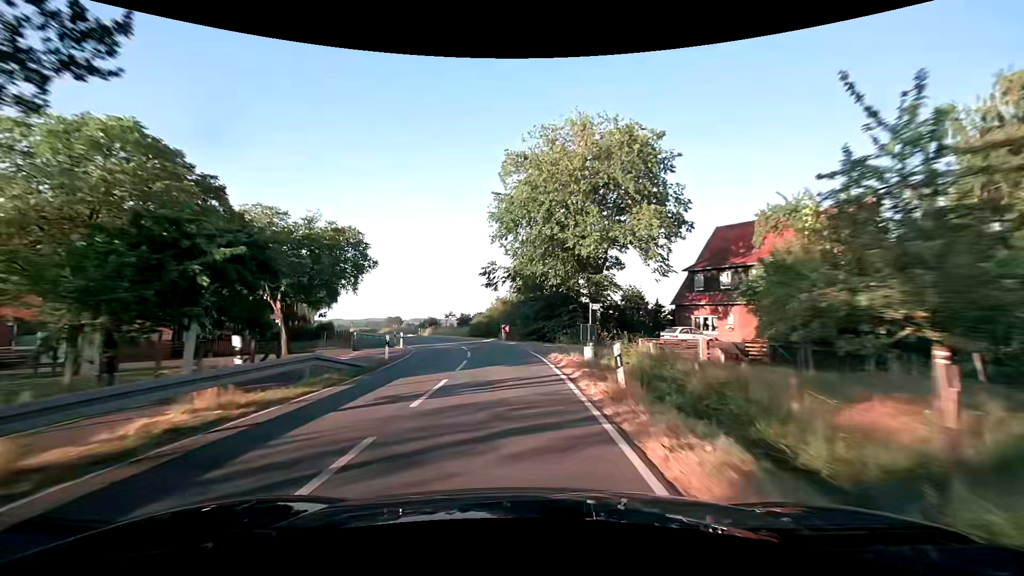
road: secondary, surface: asphalt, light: Day
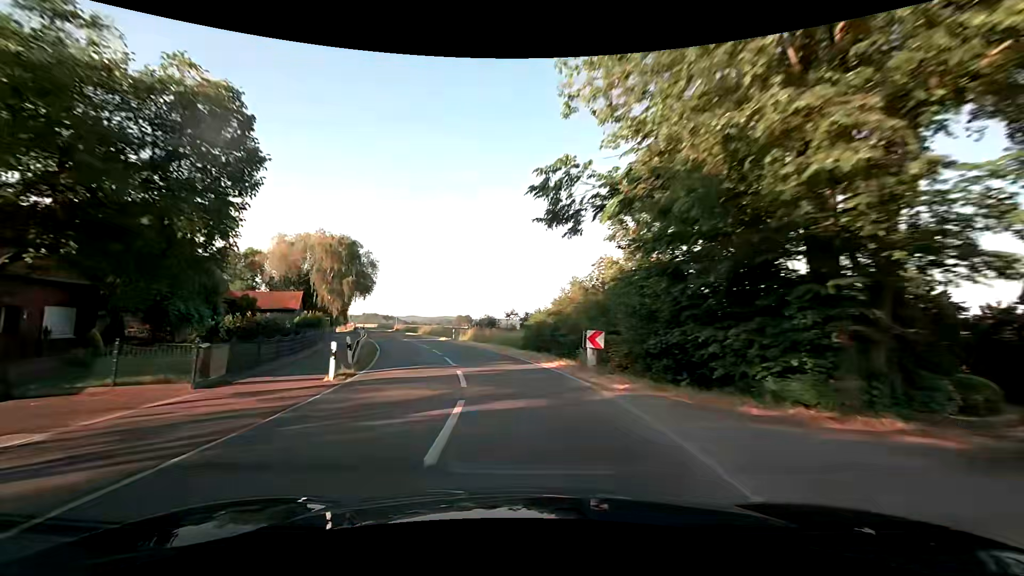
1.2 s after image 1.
(-1.1, +21.8) m; -7°
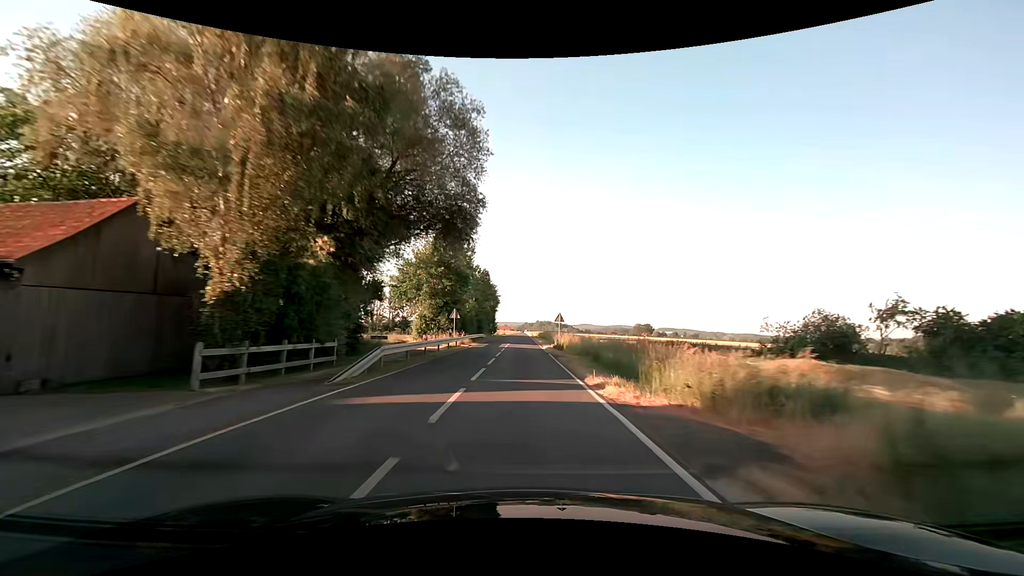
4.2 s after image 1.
(-13.7, +57.8) m; -20°
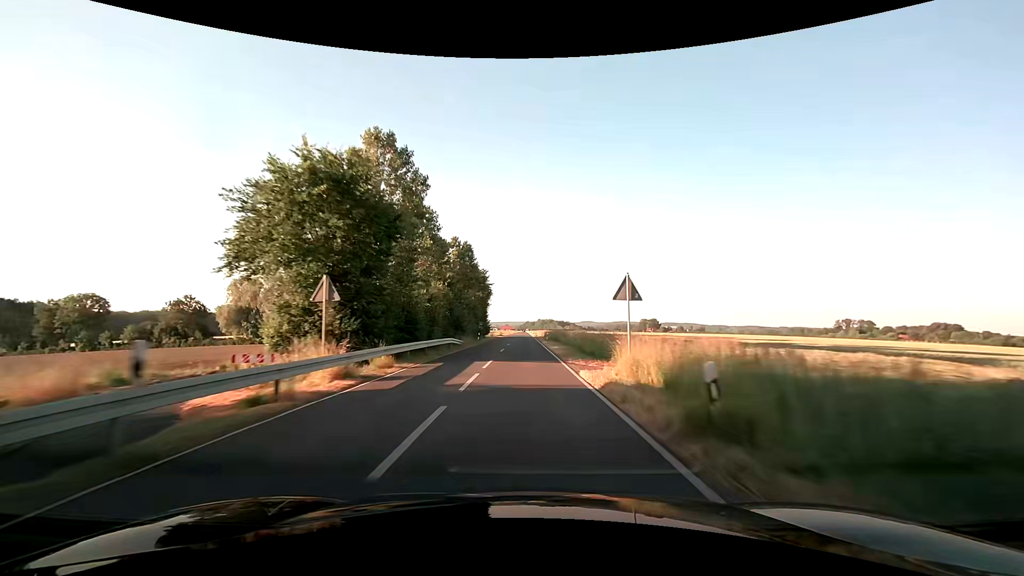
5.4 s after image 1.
(+0.1, +27.6) m; 0°
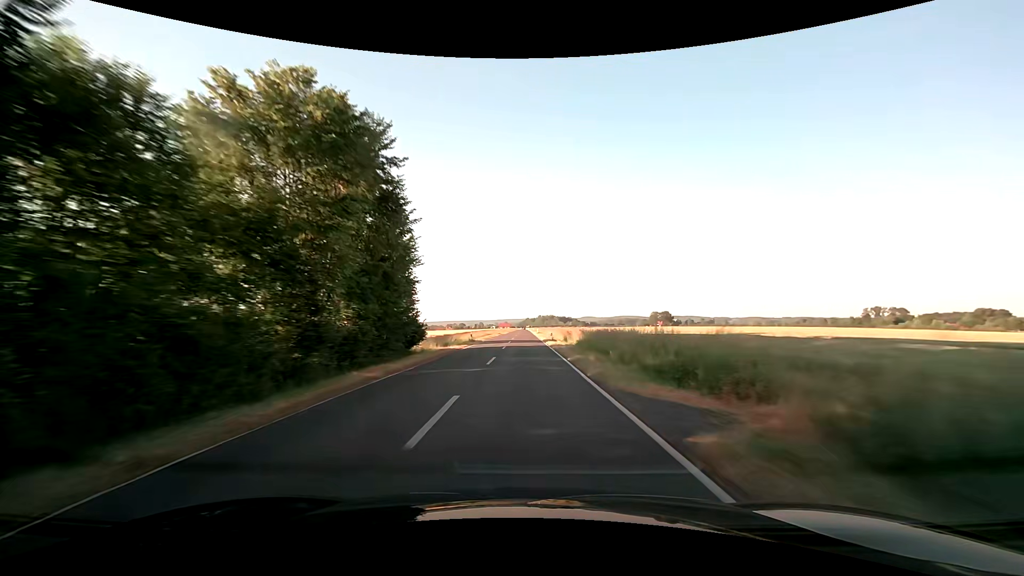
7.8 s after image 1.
(-0.2, +59.8) m; 0°
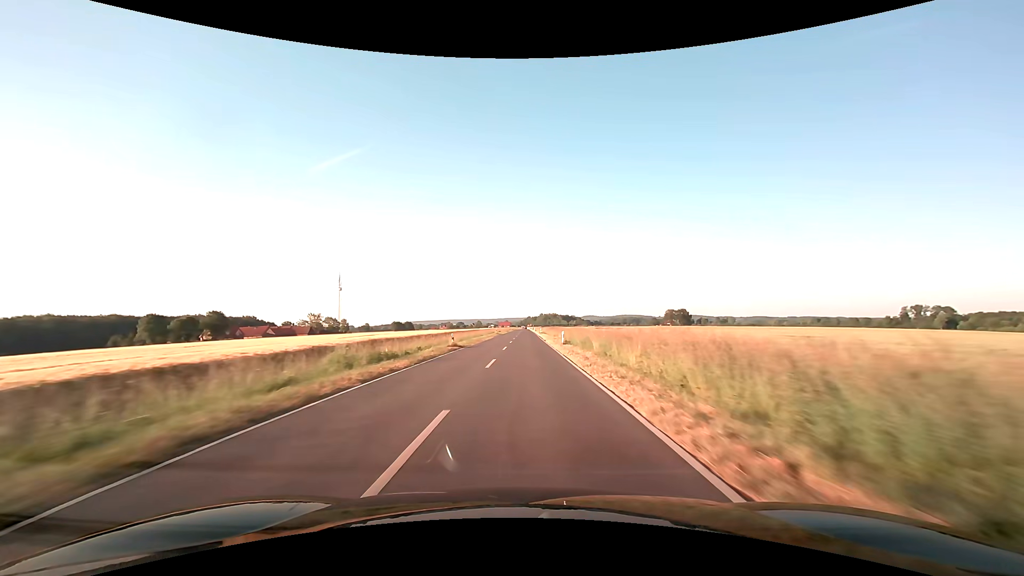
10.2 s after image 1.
(-0.1, +62.1) m; 0°
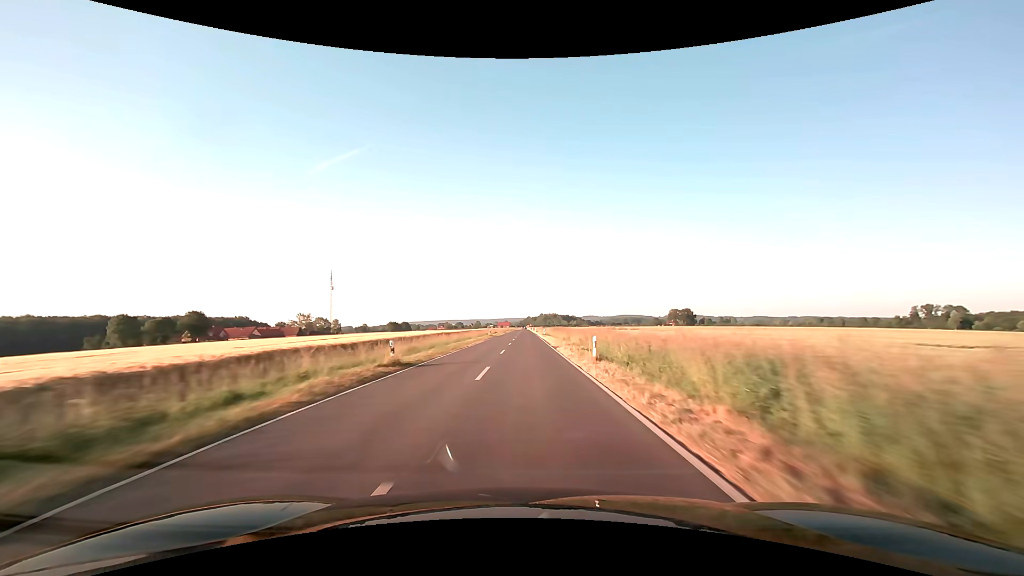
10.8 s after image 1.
(0.0, +15.7) m; 0°
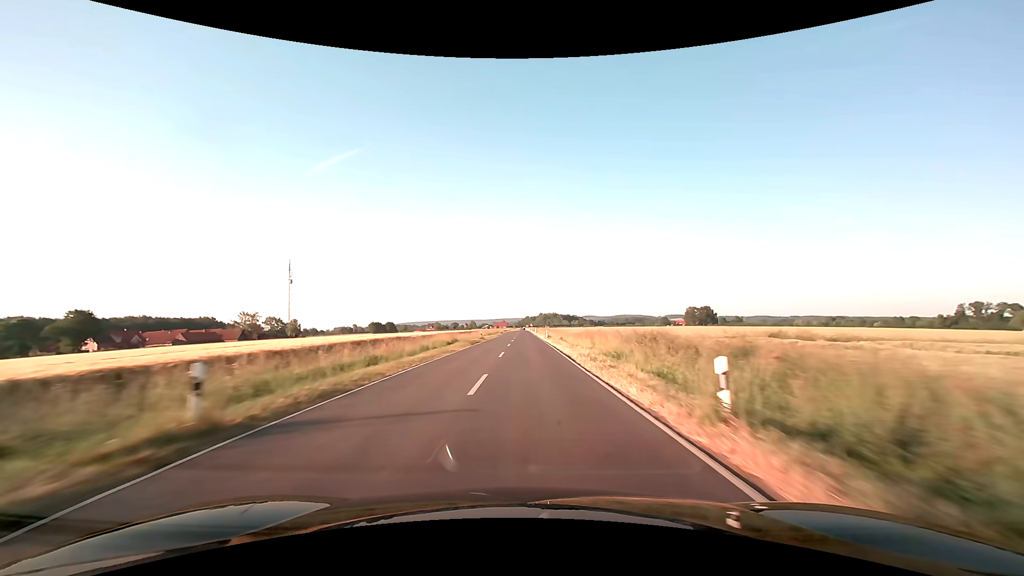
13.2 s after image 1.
(0.0, +62.9) m; 0°
(0, +10) (0, +20) (0, +30) (0, +40) (0, +50) (0, +60) (0, +70) (0, +80) (0, +90) (0, +100) m
